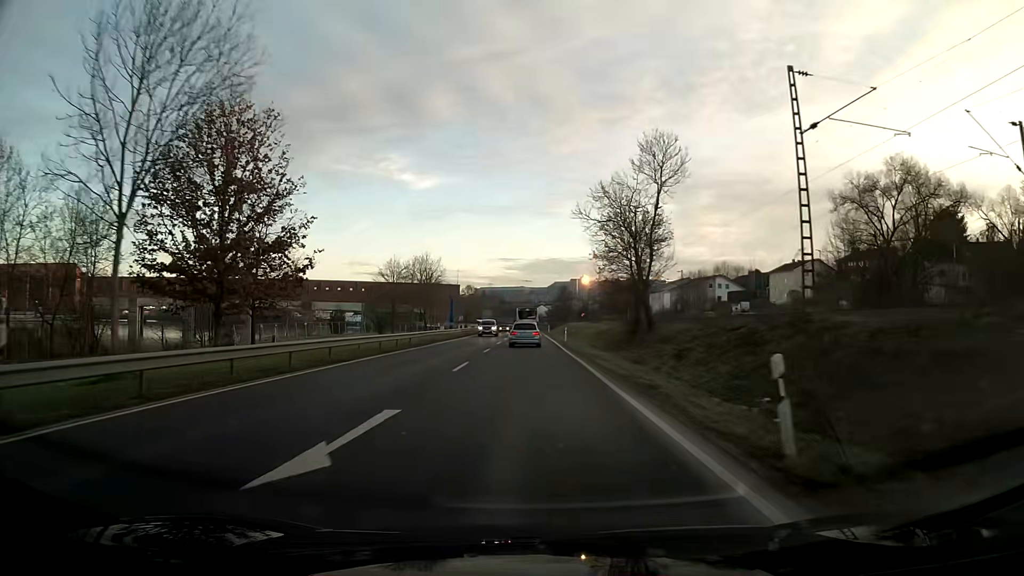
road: primary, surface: asphalt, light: Day
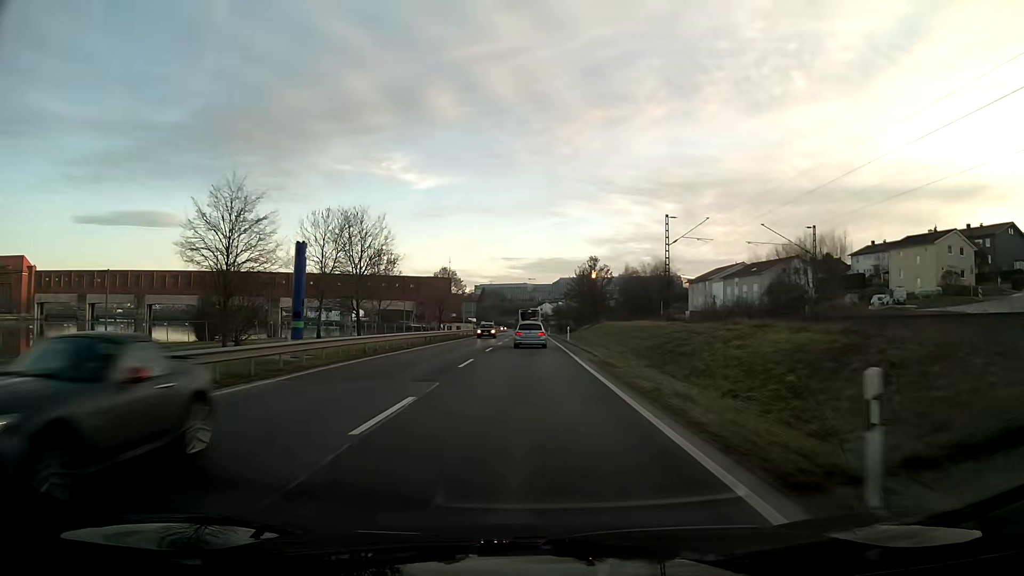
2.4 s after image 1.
(0.0, +47.2) m; 0°
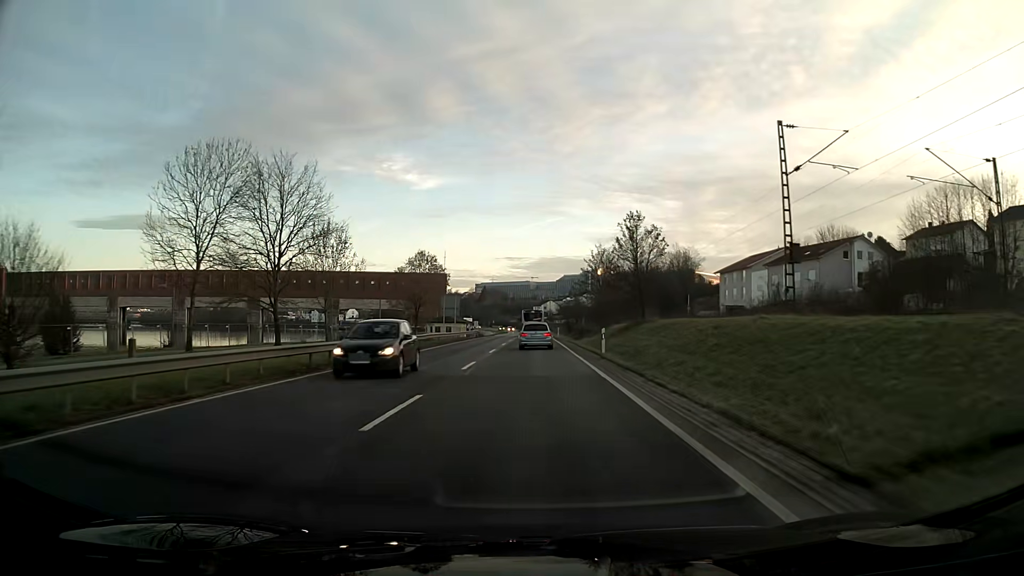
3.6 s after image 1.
(0.0, +23.9) m; 0°
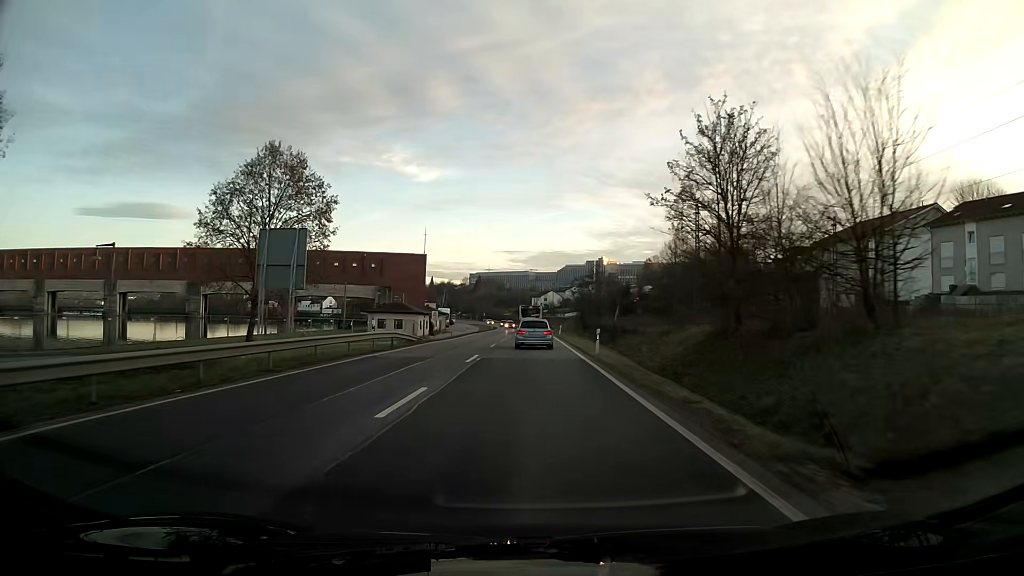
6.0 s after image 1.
(0.0, +47.6) m; 0°
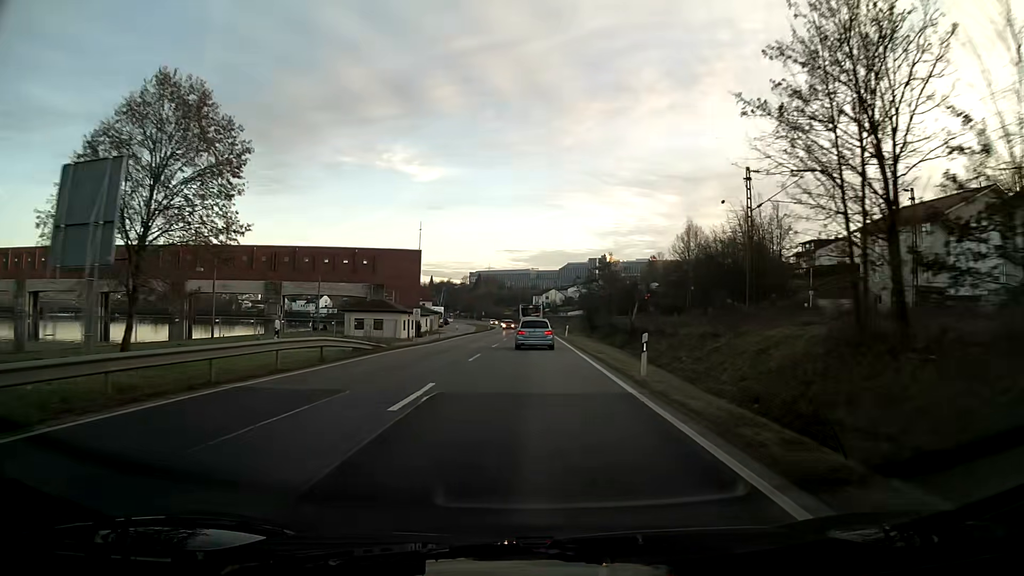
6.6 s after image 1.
(0.0, +11.5) m; 0°
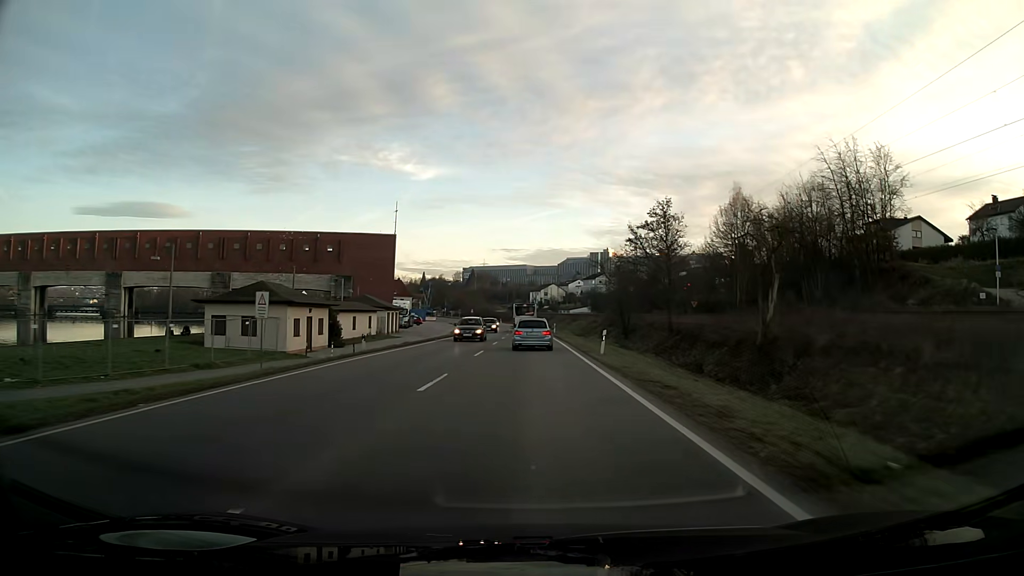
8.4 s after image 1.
(0.0, +33.2) m; 0°
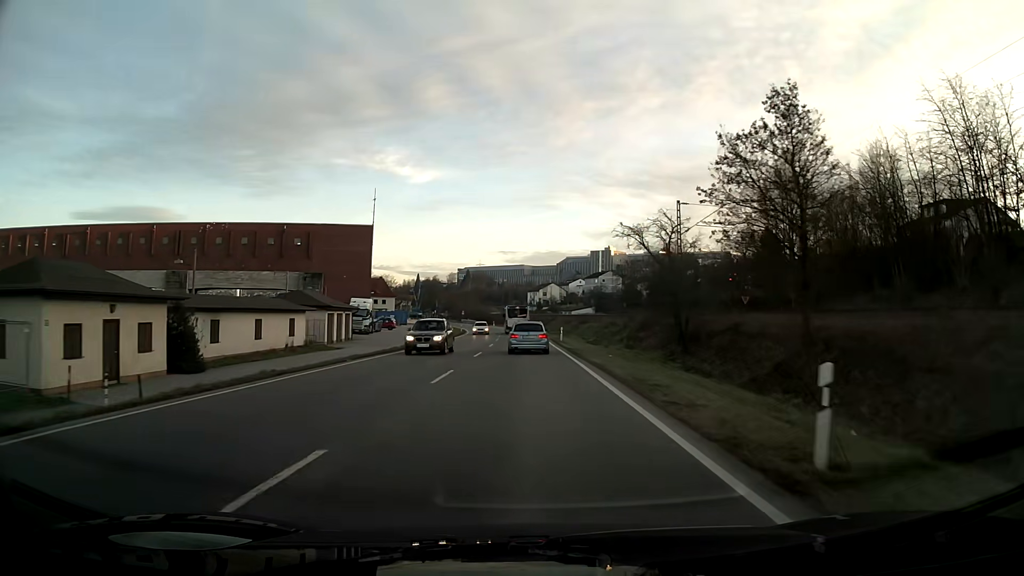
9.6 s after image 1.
(0.0, +21.7) m; 0°
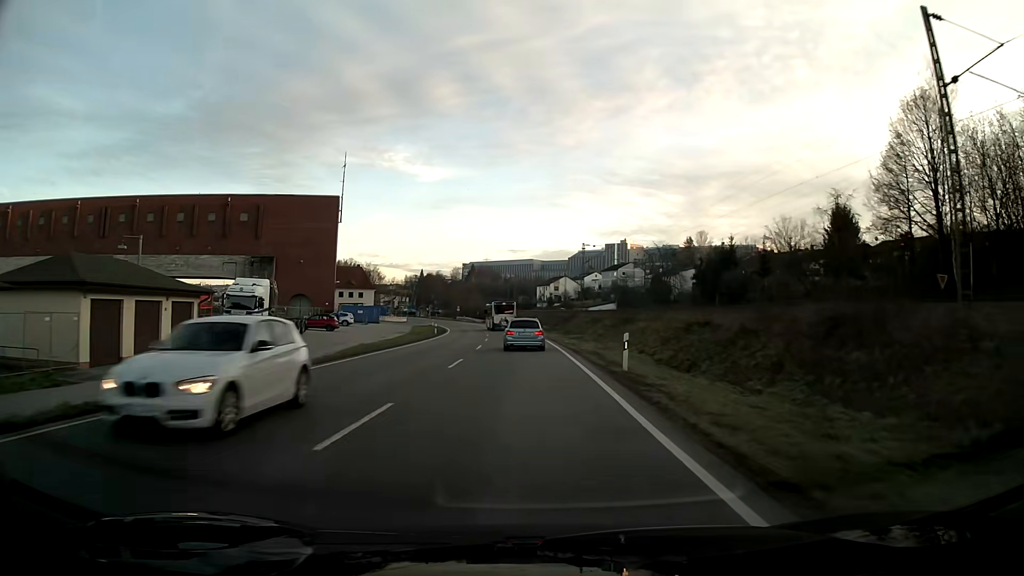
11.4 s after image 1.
(-0.2, +32.3) m; -1°
(0, +10) (0, +20) (0, +30) (-1, +40) (-1, +50) (-2, +60) (-3, +70) (-5, +80) (-6, +90) (-8, +100) m
